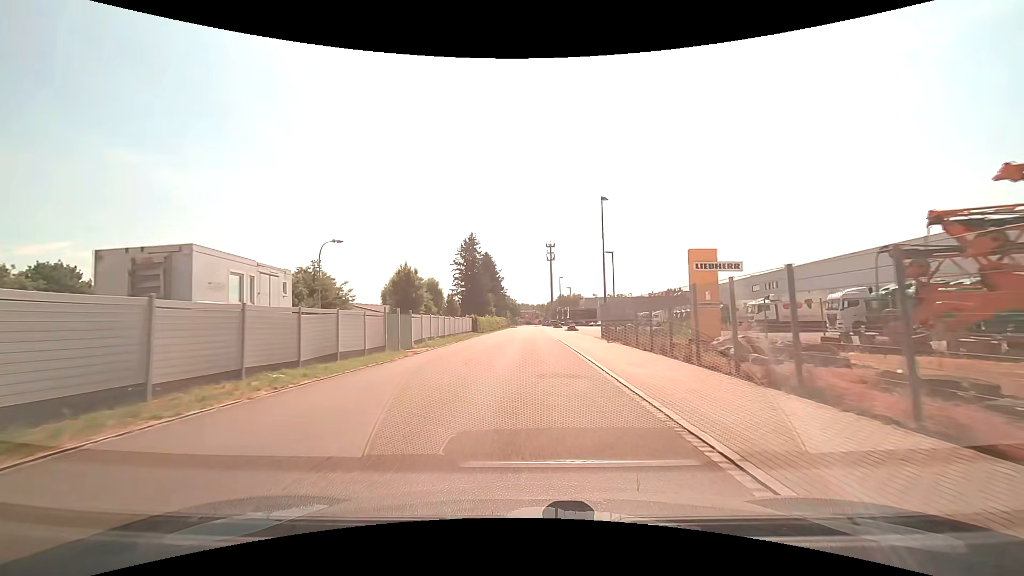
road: unclassified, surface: asphalt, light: Day
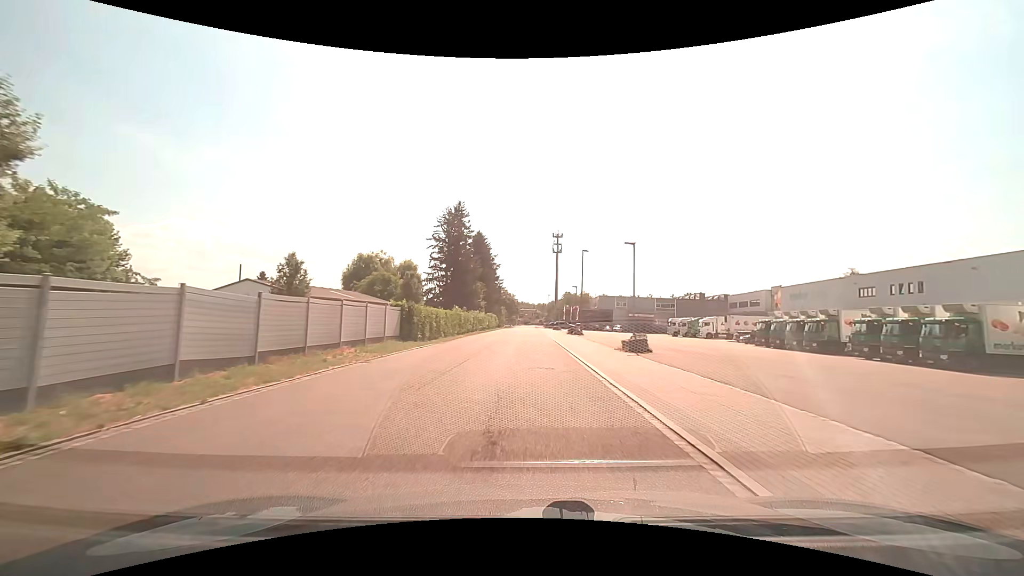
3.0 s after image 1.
(+0.1, +36.0) m; 0°
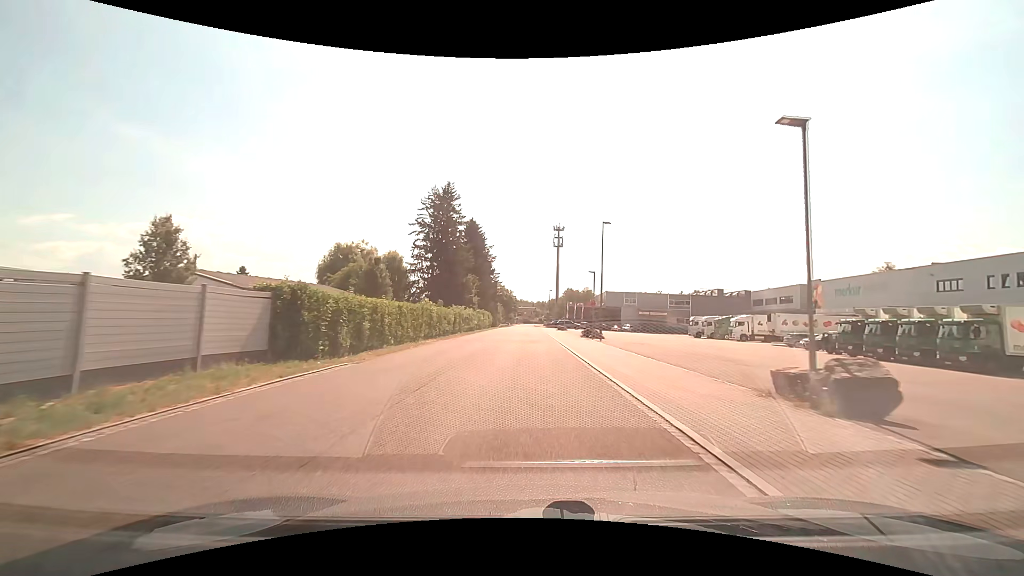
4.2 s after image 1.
(-0.1, +14.8) m; 0°
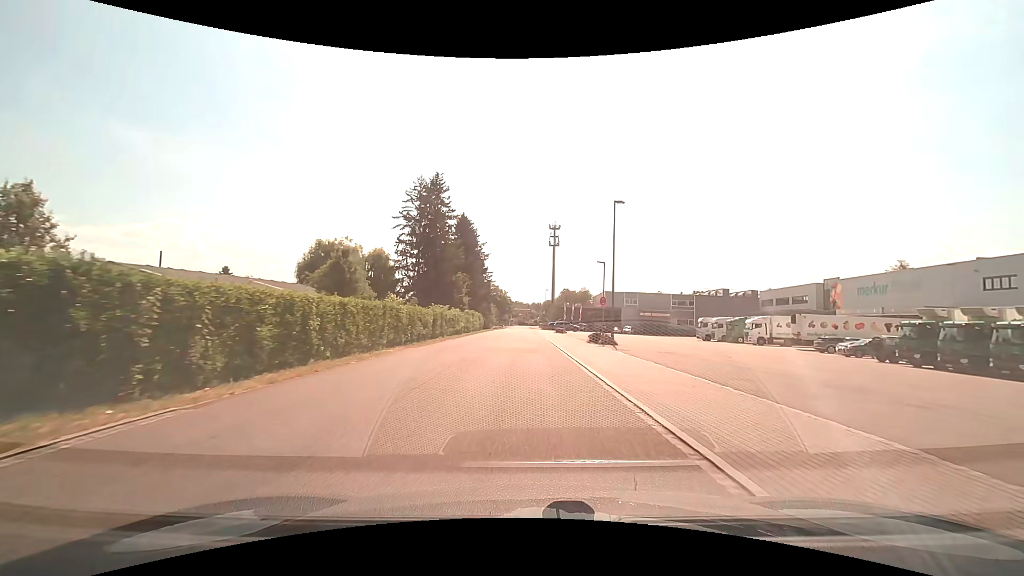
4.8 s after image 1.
(0.0, +7.5) m; +1°
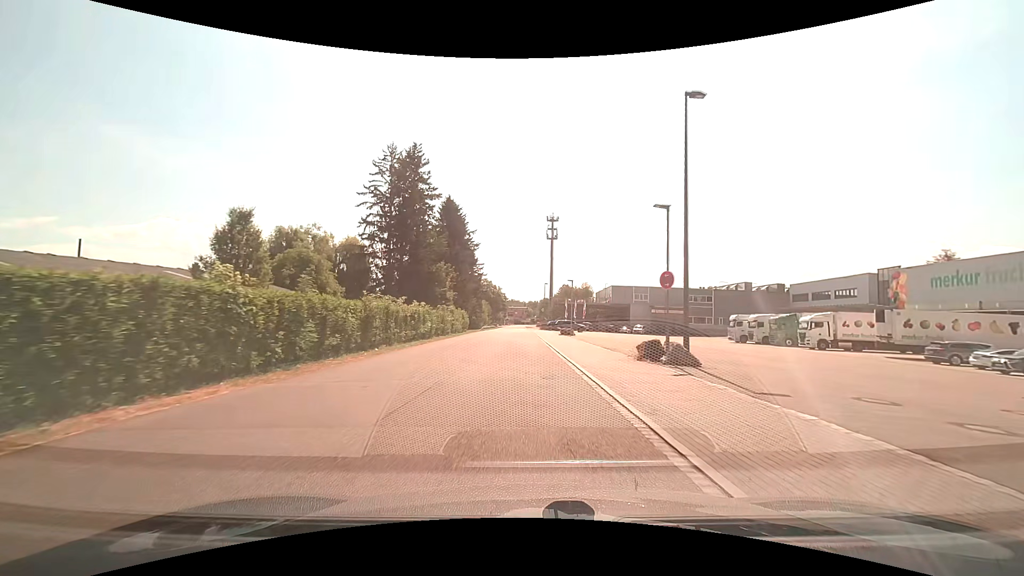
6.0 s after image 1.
(+0.1, +15.2) m; 0°
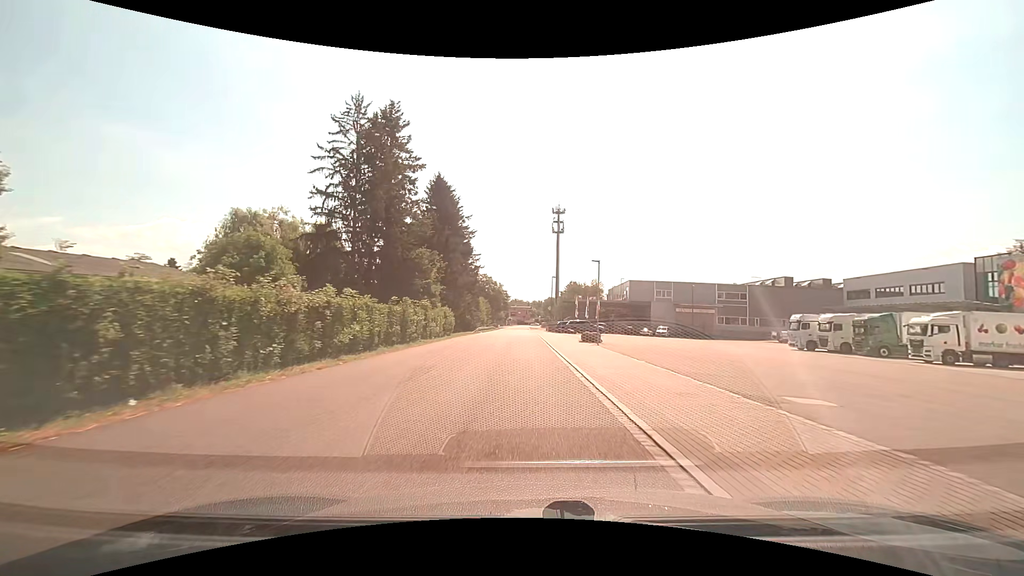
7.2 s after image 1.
(0.0, +15.2) m; 0°
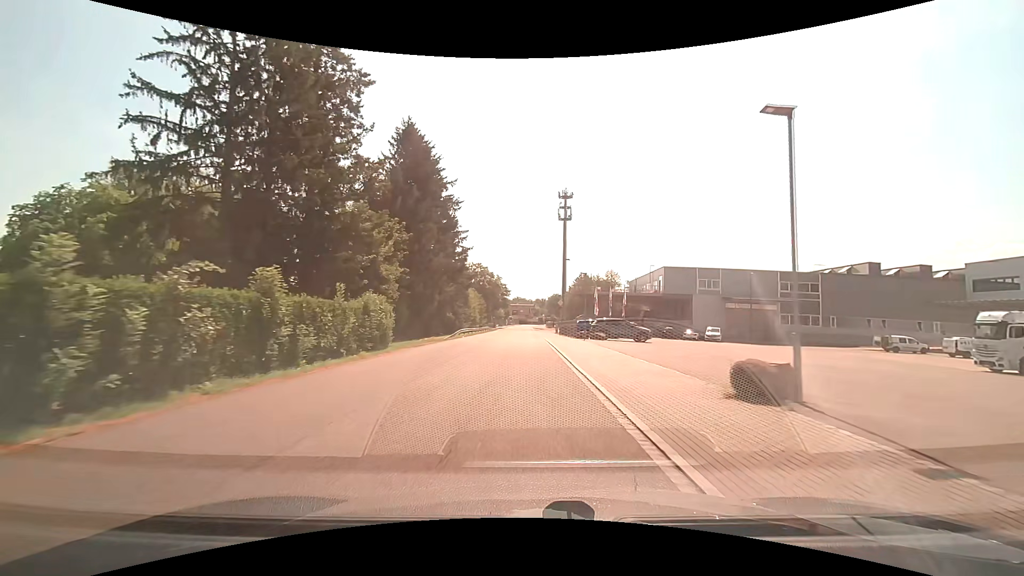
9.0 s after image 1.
(-0.1, +22.6) m; 0°
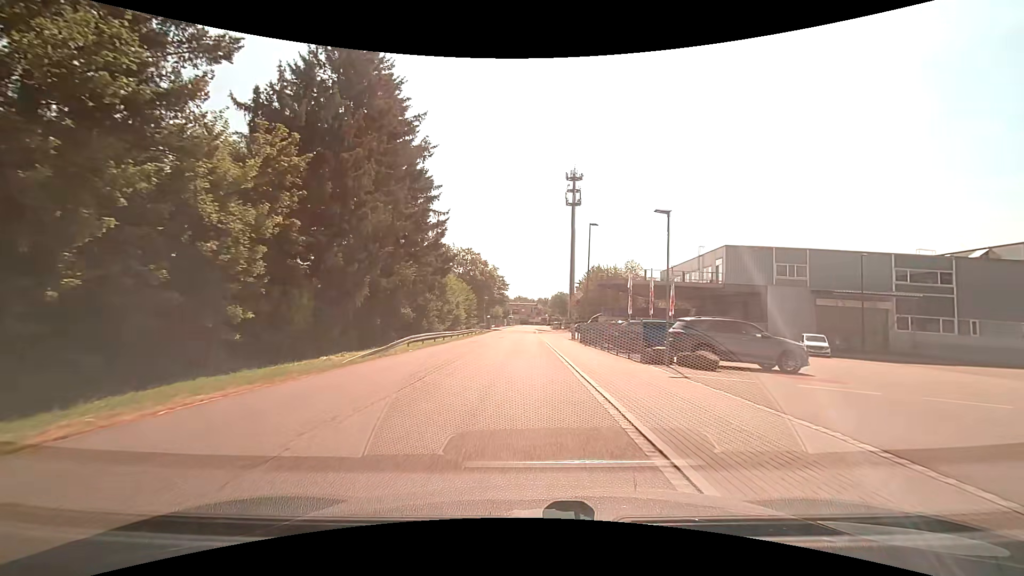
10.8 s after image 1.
(0.0, +22.3) m; 0°
(0, +10) (0, +20) (0, +30) (0, +40) (0, +50) (0, +60) (0, +70) (0, +80) (0, +90) (0, +100) m
